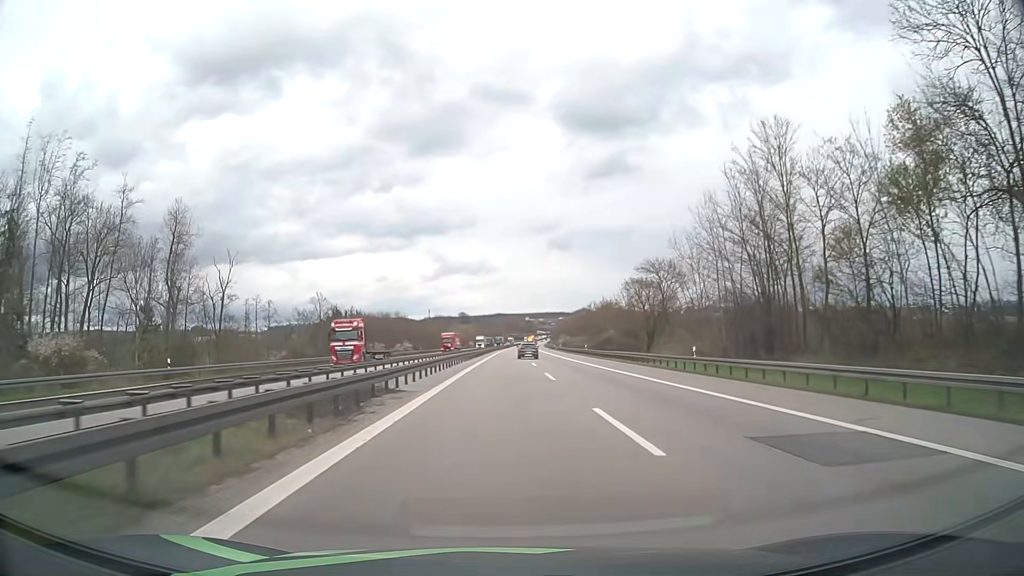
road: motorway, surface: asphalt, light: Day
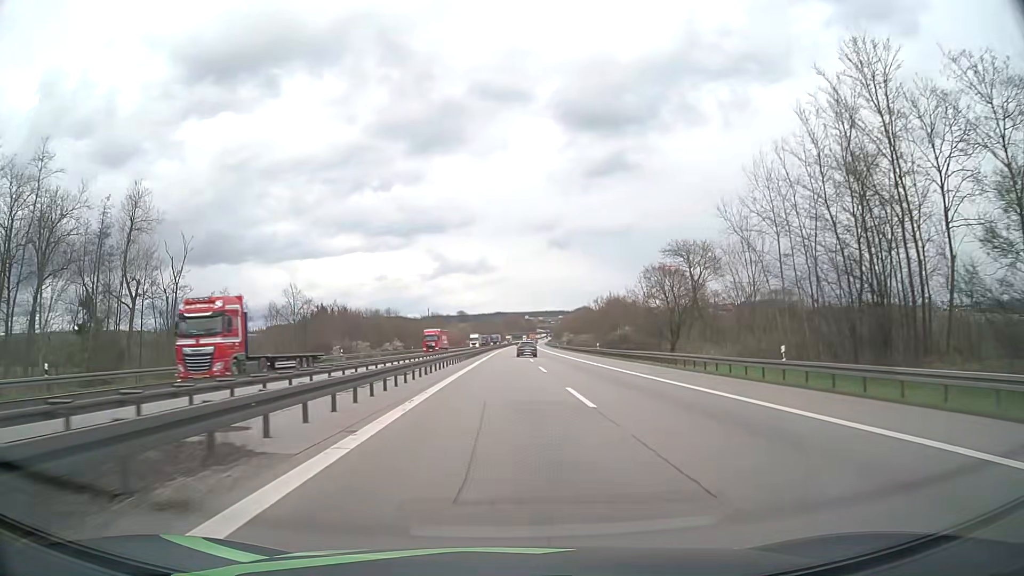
(0.0, +12.0) m; 0°
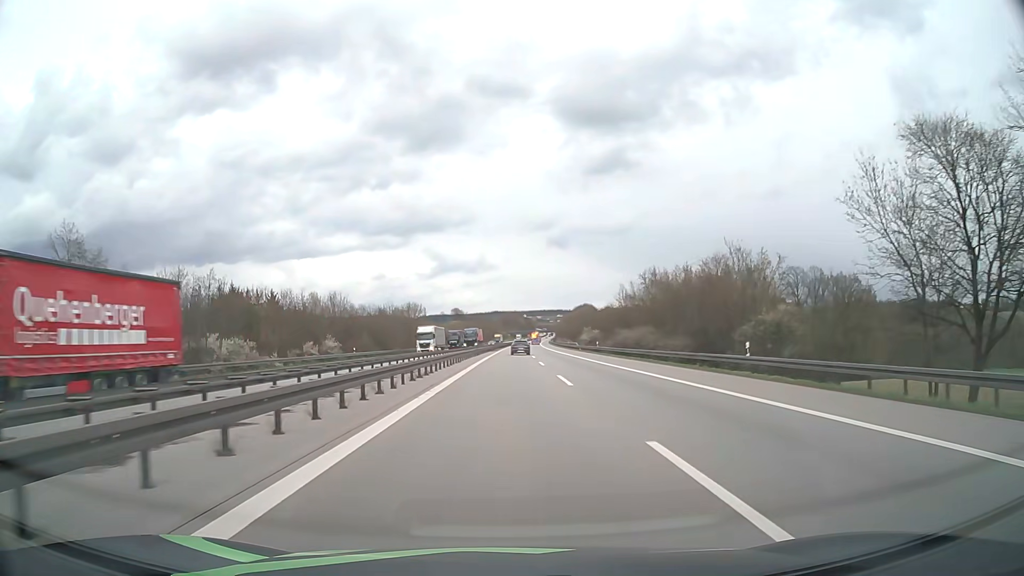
(0.0, +47.9) m; 0°
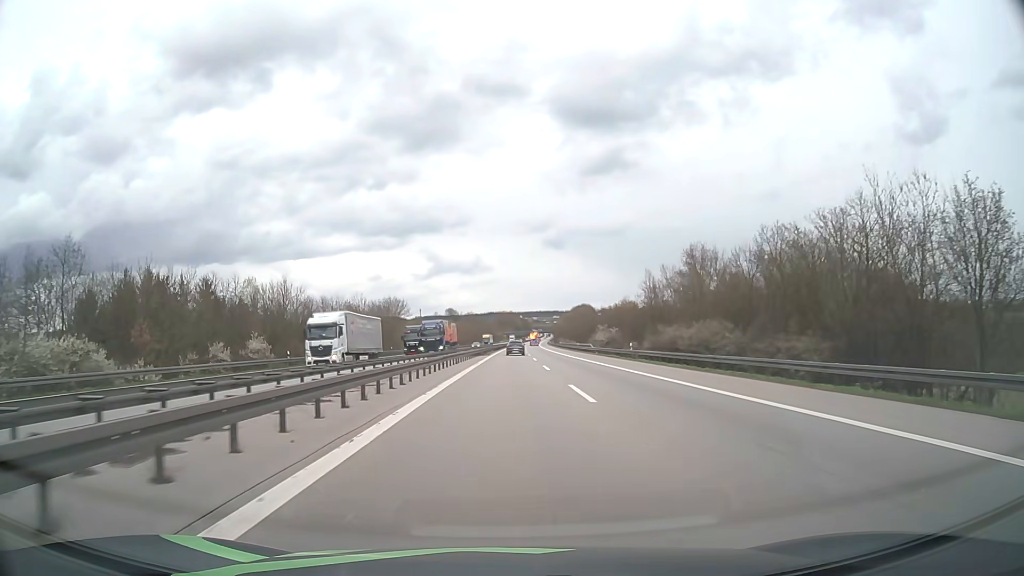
(+0.1, +23.8) m; 0°
(0, +10) (0, +20) (0, +30) (0, +40) (0, +50) (+1, +60) (+1, +70) (+1, +80) (+1, +90) (+1, +100) m
